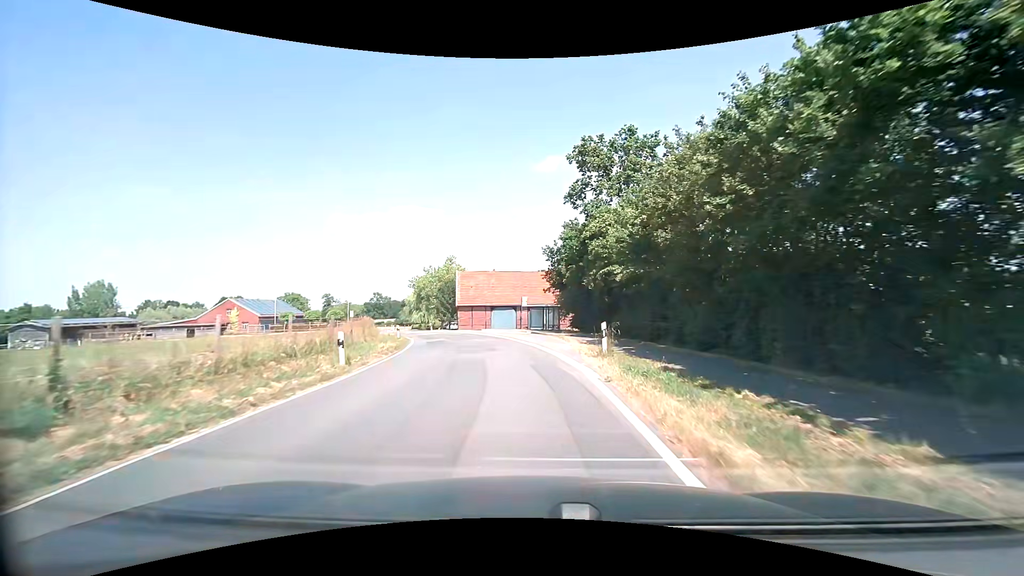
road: tertiary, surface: asphalt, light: Day
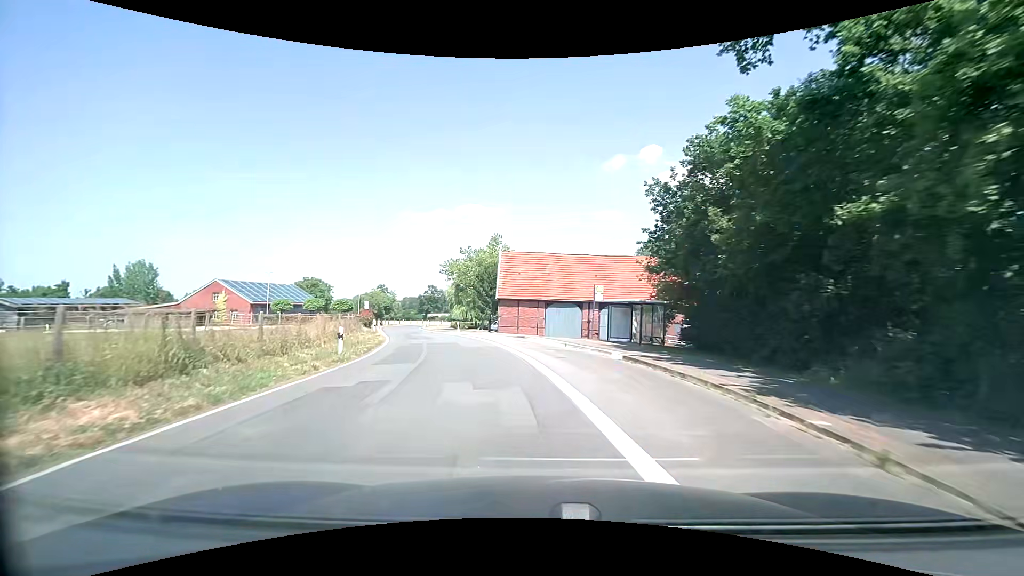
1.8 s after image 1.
(-0.9, +20.2) m; -7°
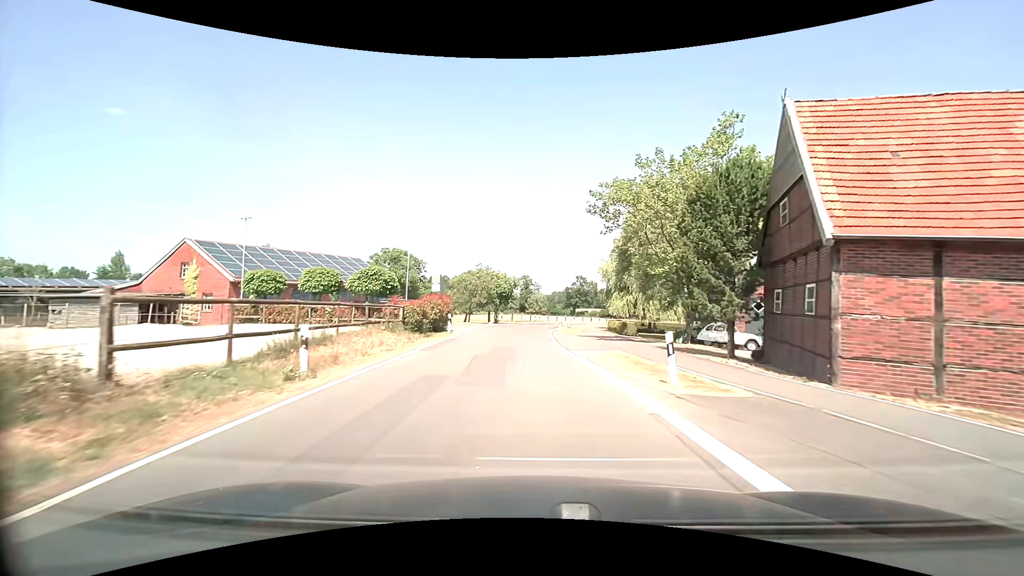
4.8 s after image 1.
(-5.7, +33.9) m; -16°
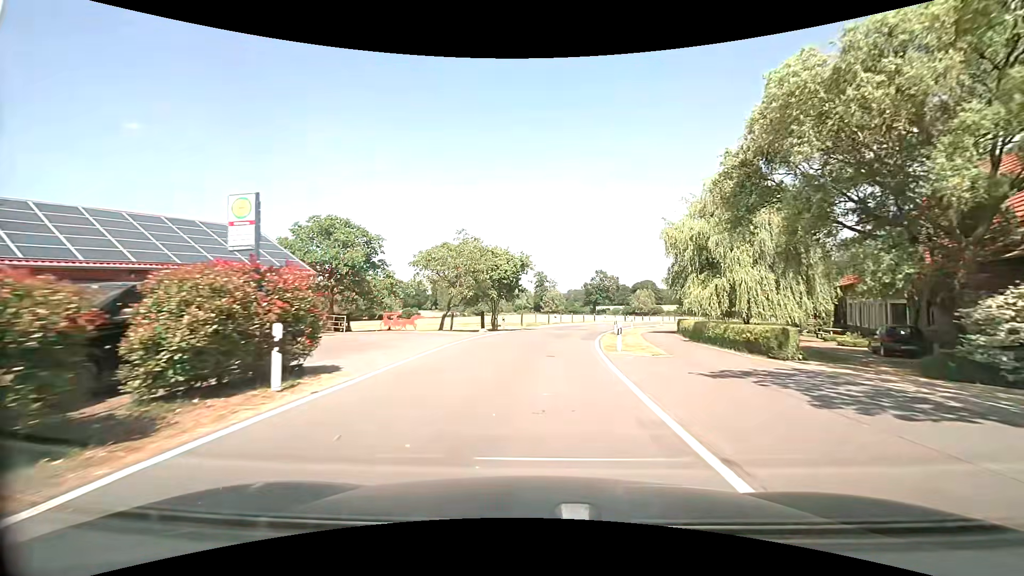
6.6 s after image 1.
(-0.5, +20.9) m; -2°
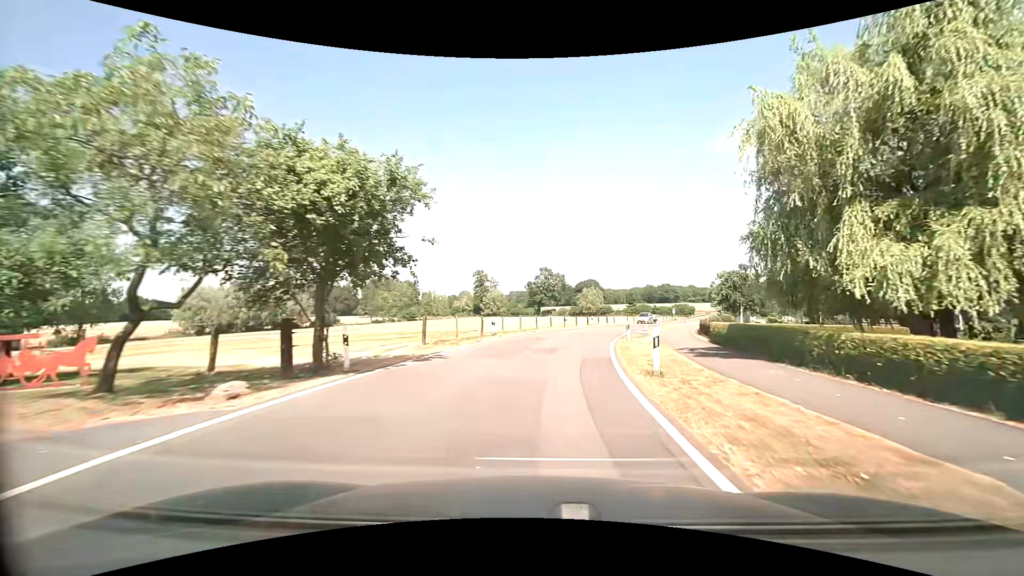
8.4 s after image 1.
(+0.8, +20.9) m; +7°
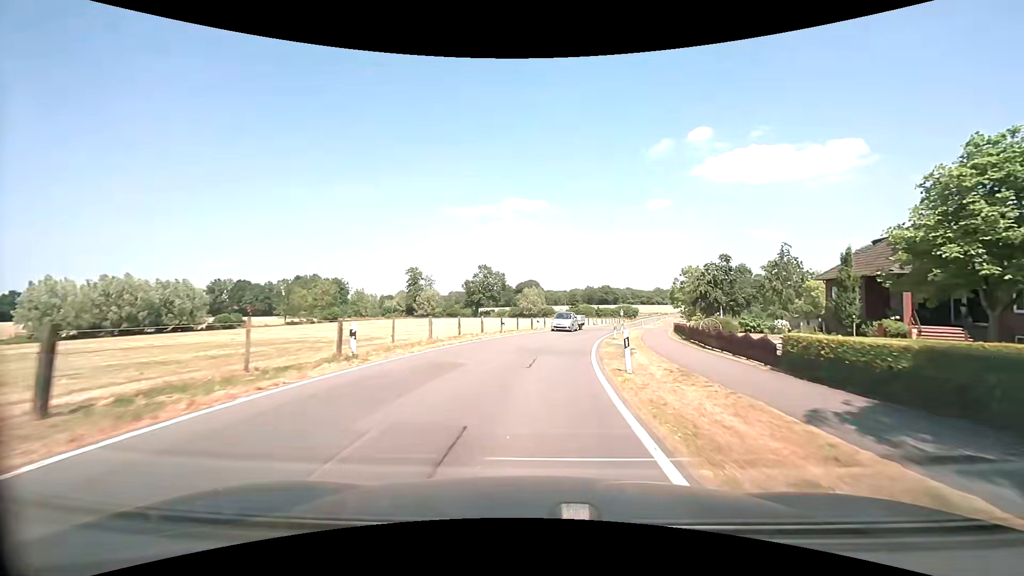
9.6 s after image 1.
(+0.8, +13.7) m; +6°
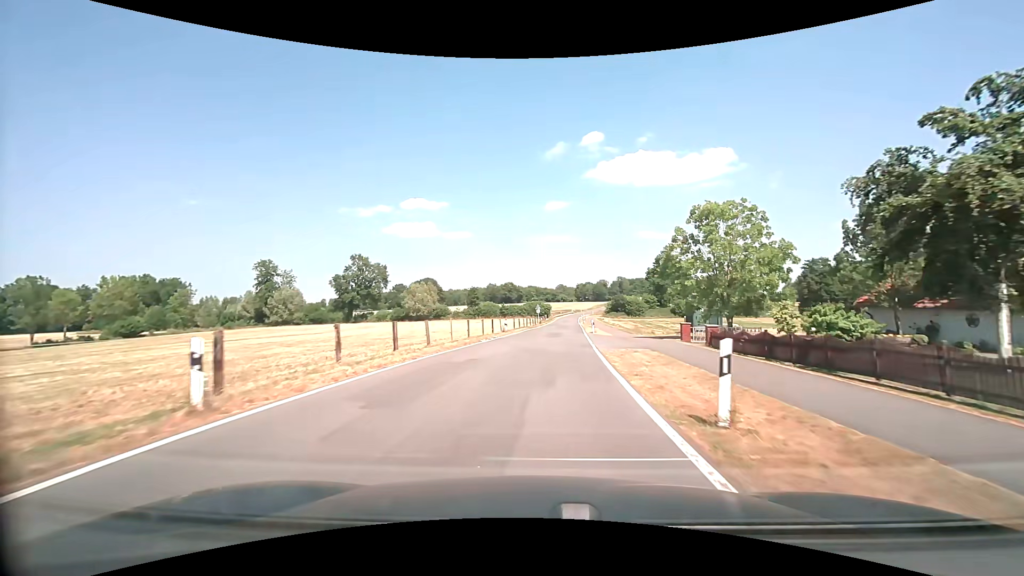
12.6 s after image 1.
(+3.5, +36.3) m; +11°
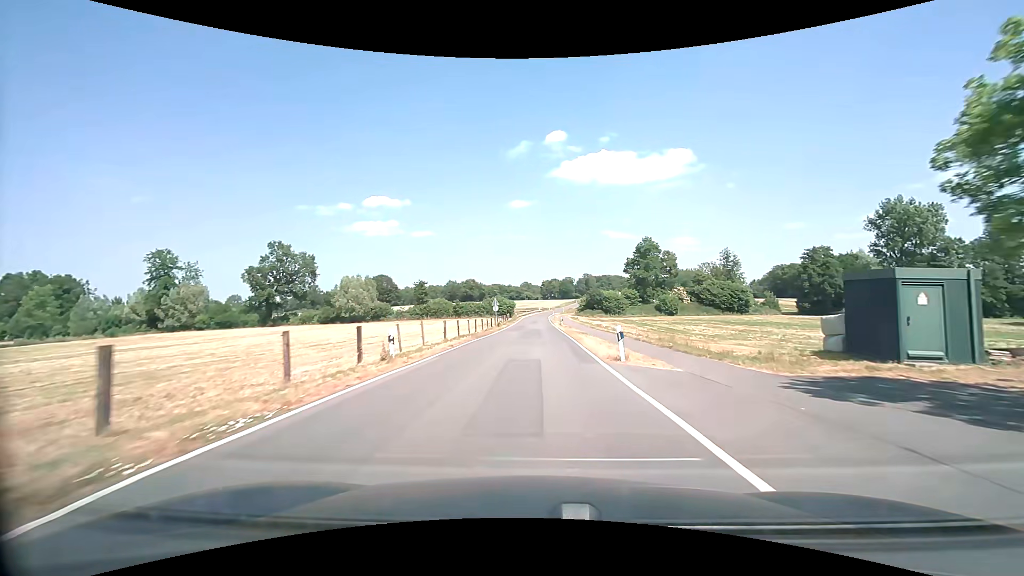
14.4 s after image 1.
(+0.9, +24.8) m; +4°
(0, +10) (0, +20) (0, +30) (+1, +40) (+1, +50) (+1, +60) (+1, +70) (+1, +80) (+1, +90) (+1, +100) m
